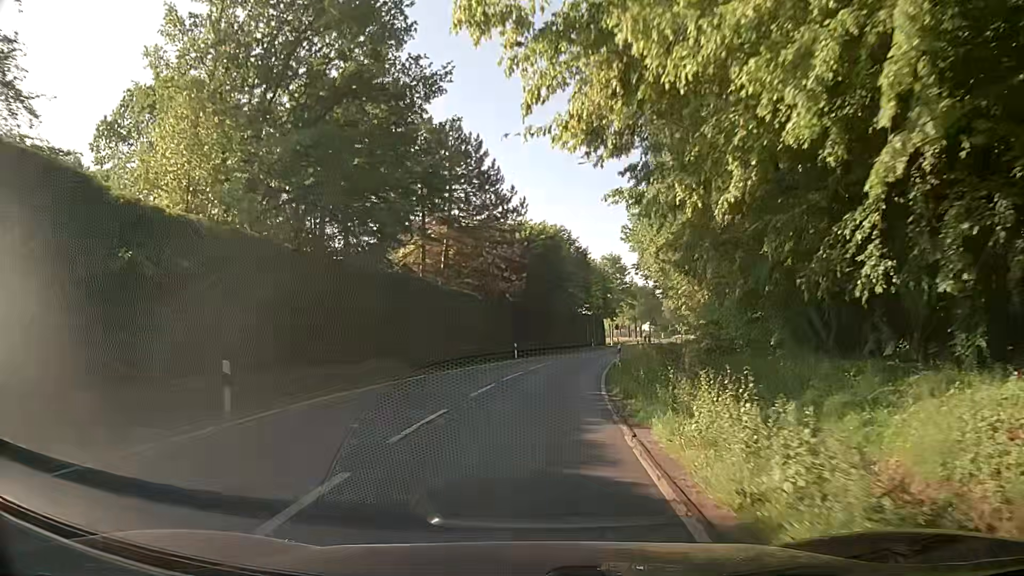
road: secondary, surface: asphalt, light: Day
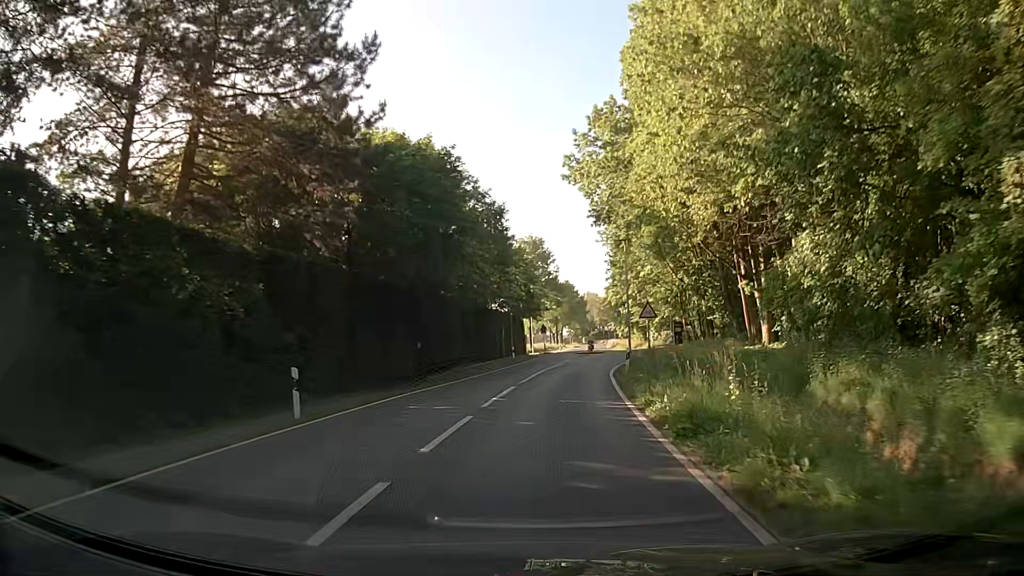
(+2.0, +30.3) m; +8°
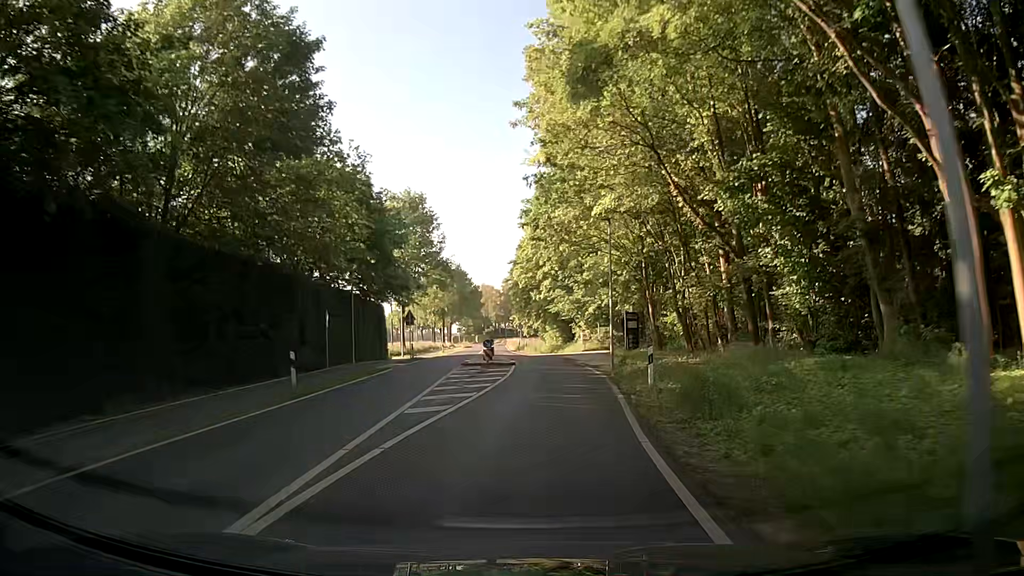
(+2.0, +30.4) m; +8°
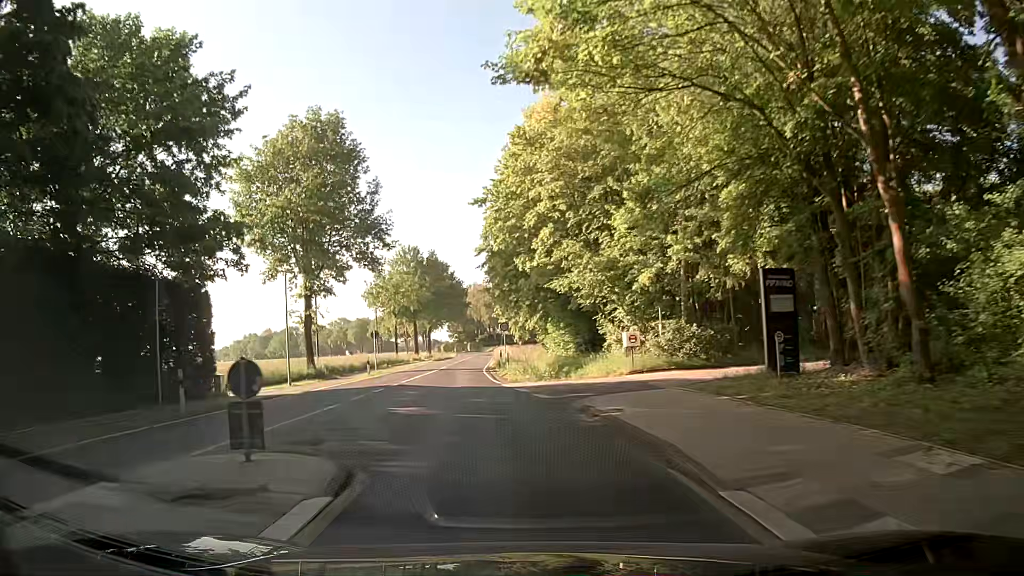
(+1.1, +30.6) m; +2°
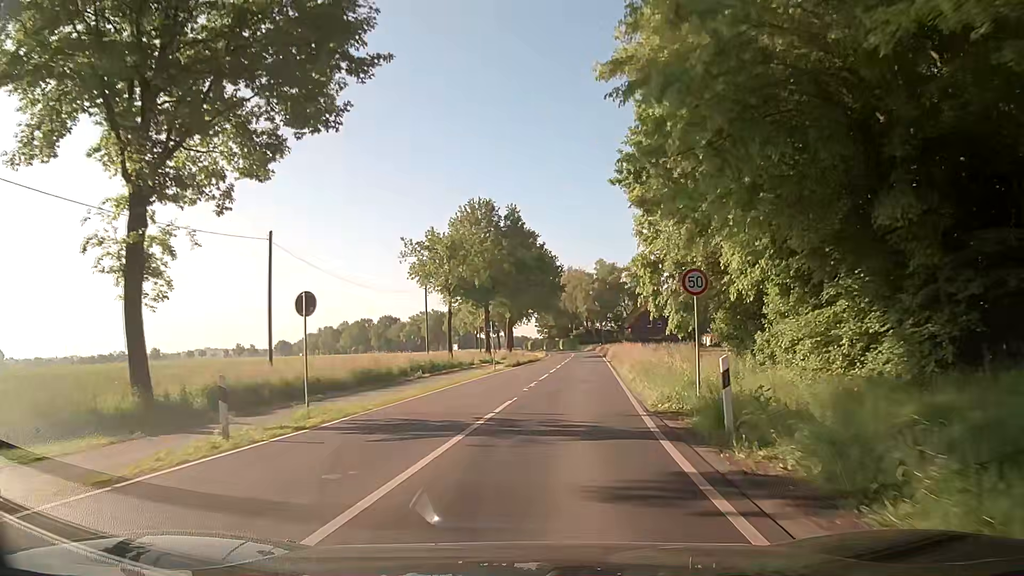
(-3.9, +30.2) m; -10°
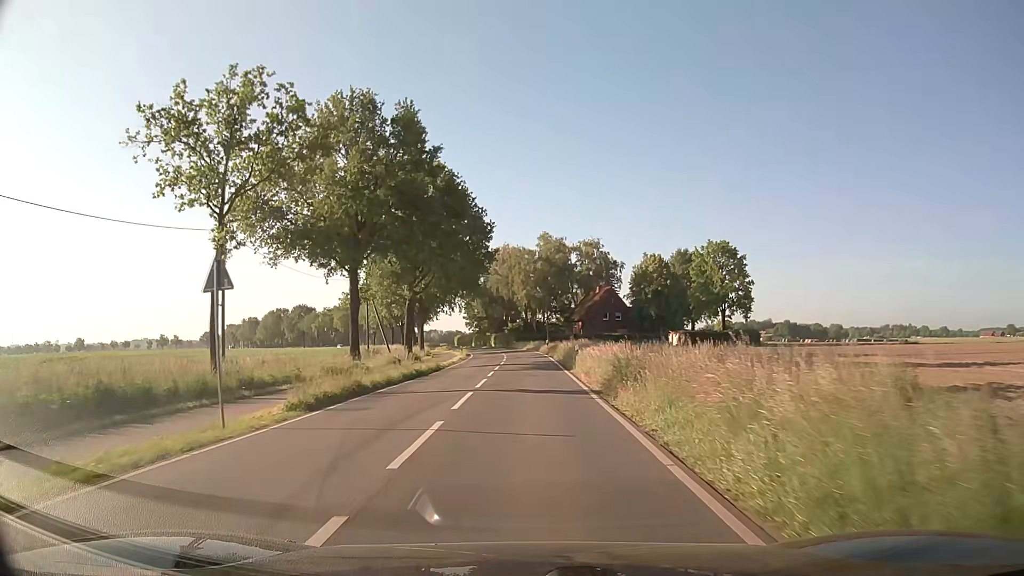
(+2.1, +30.3) m; +5°
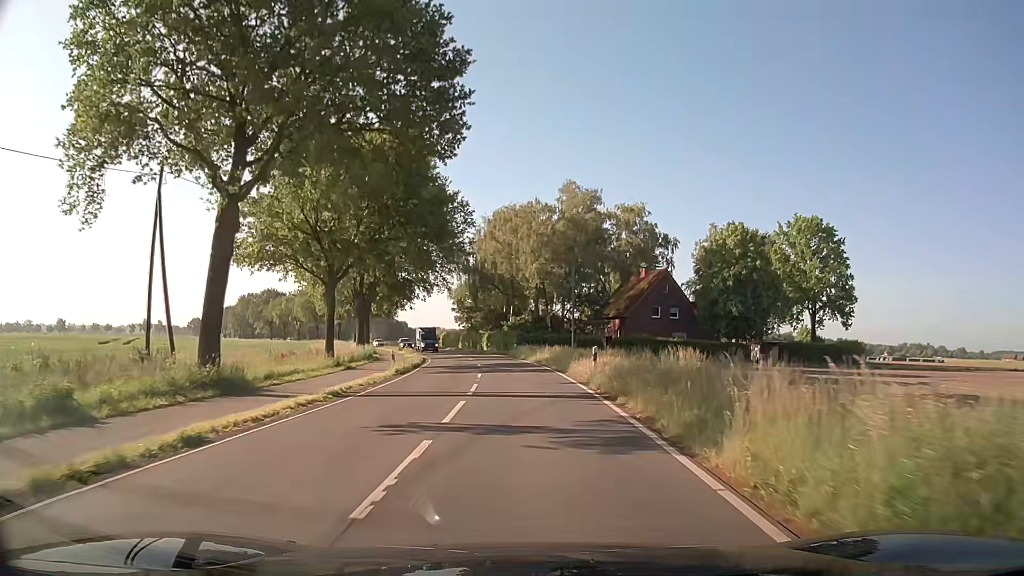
(0.0, +38.2) m; 0°
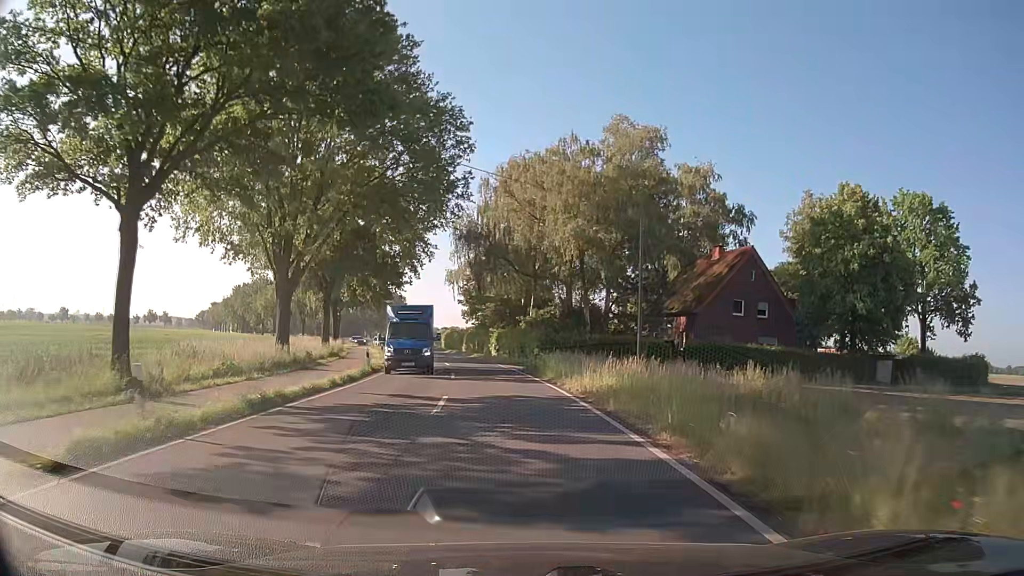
(-0.3, +22.9) m; -2°
(0, +10) (-1, +20) (-2, +30) (-3, +40) (-5, +50) (-7, +60) (-9, +69) (-11, +79) (-14, +89) (-17, +98) m
